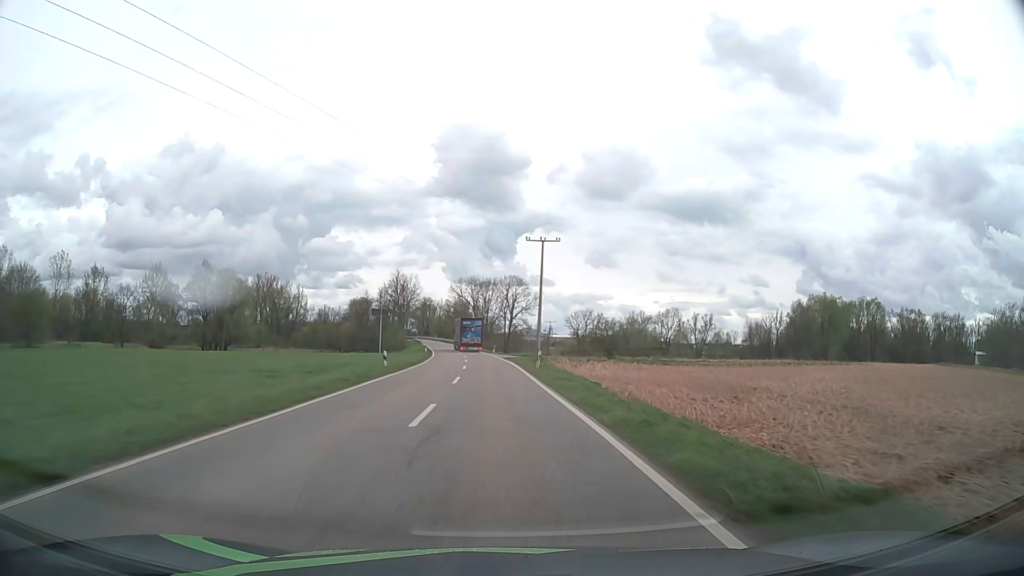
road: tertiary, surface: asphalt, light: Day
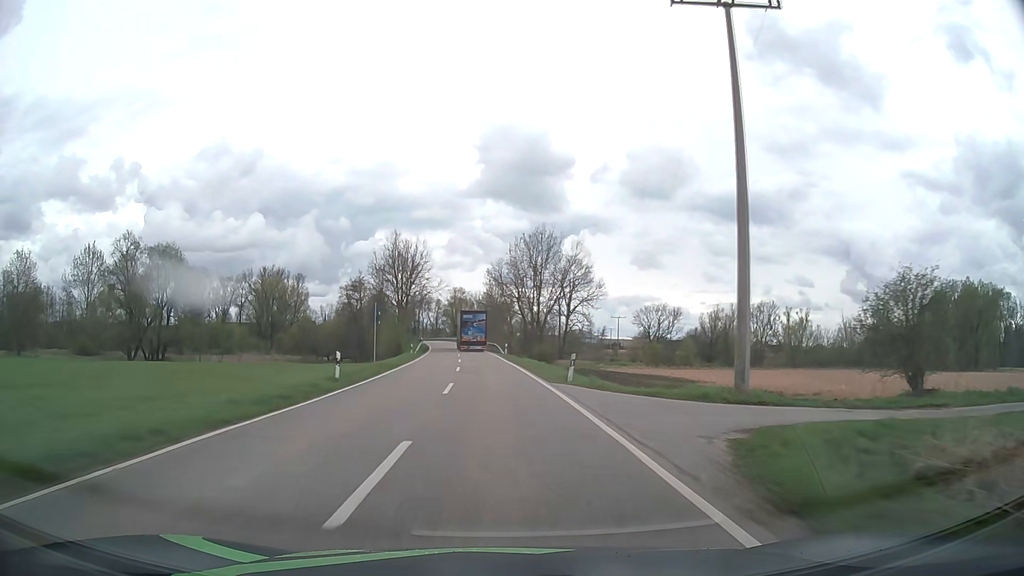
(-1.5, +54.2) m; -3°
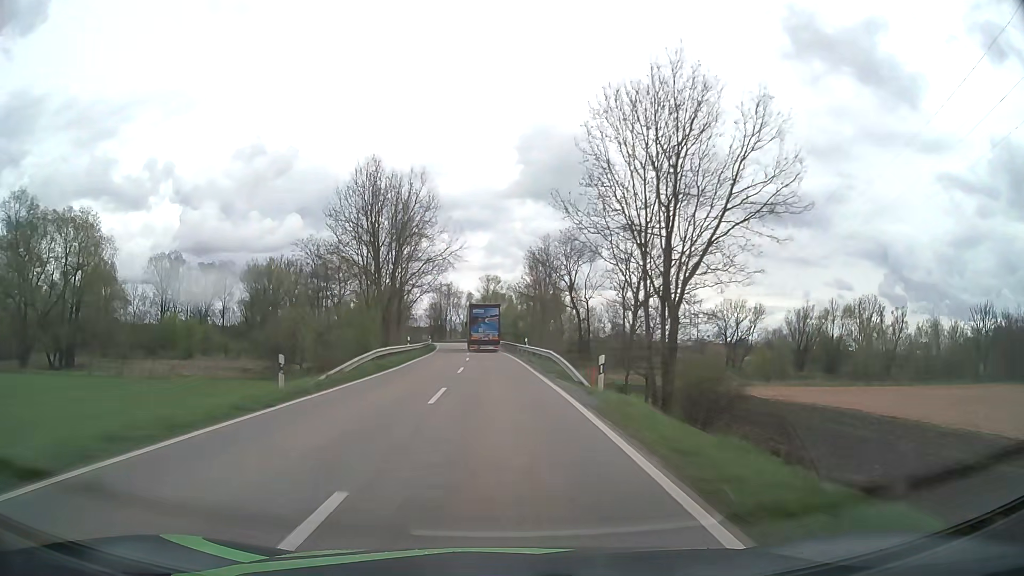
(-1.4, +39.6) m; -4°
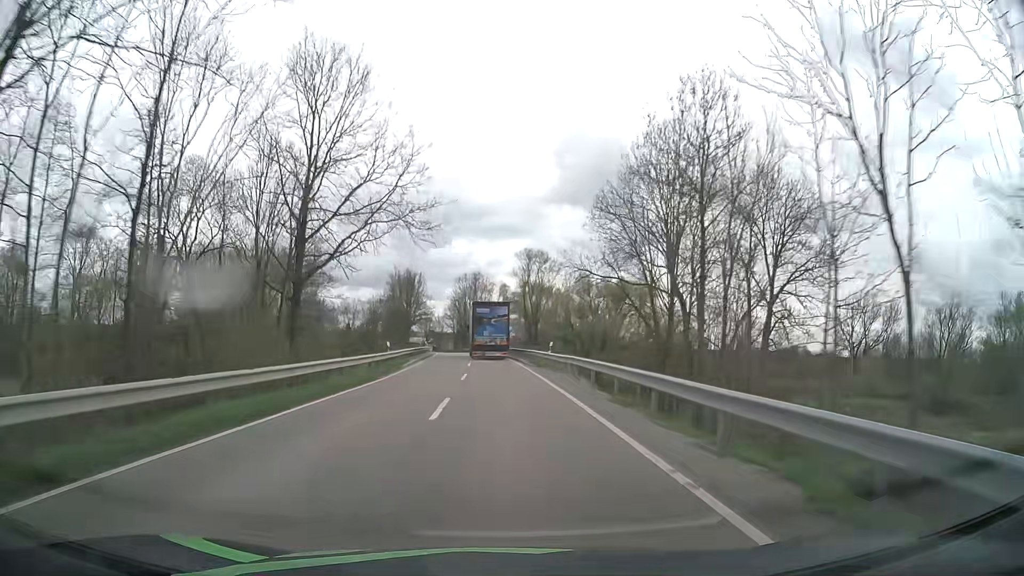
(-1.6, +50.1) m; -3°
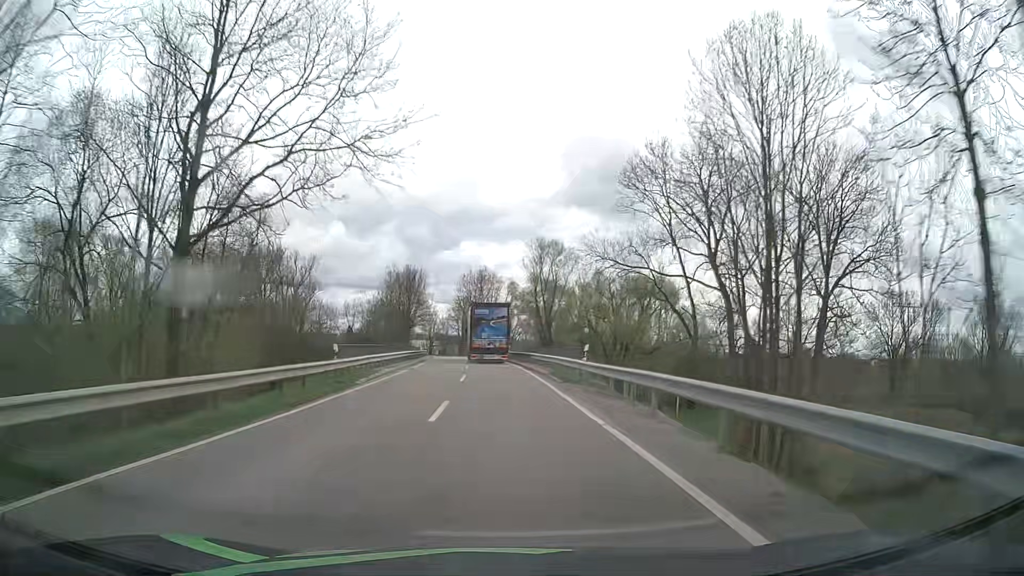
(-0.1, +12.0) m; -1°
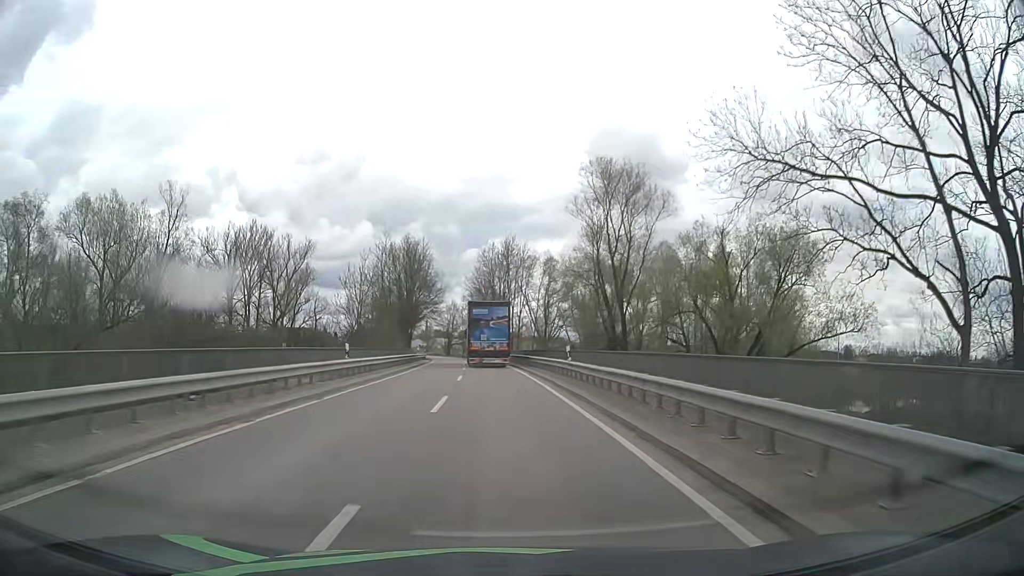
(-0.6, +34.6) m; -2°
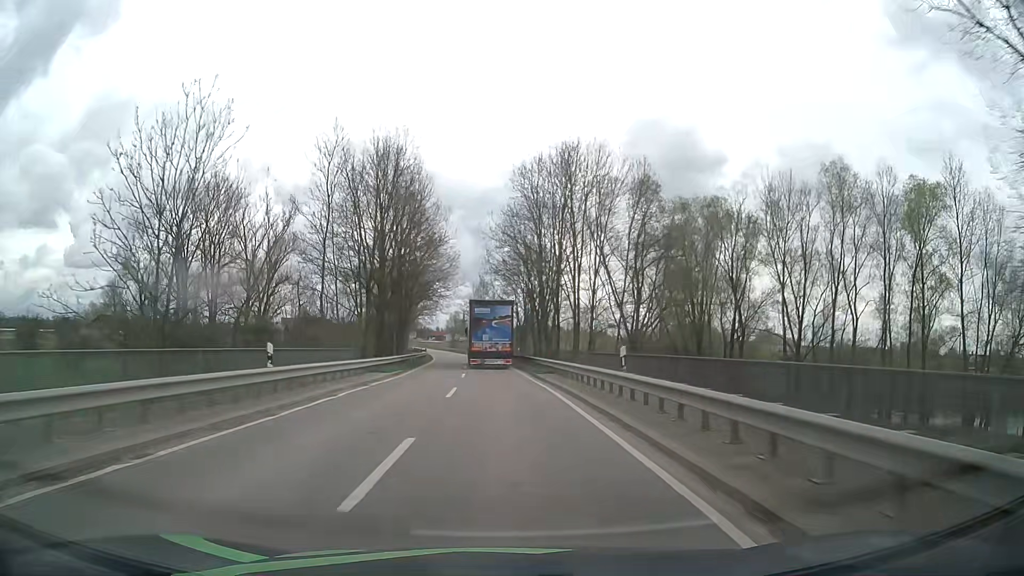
(-1.2, +44.1) m; -3°
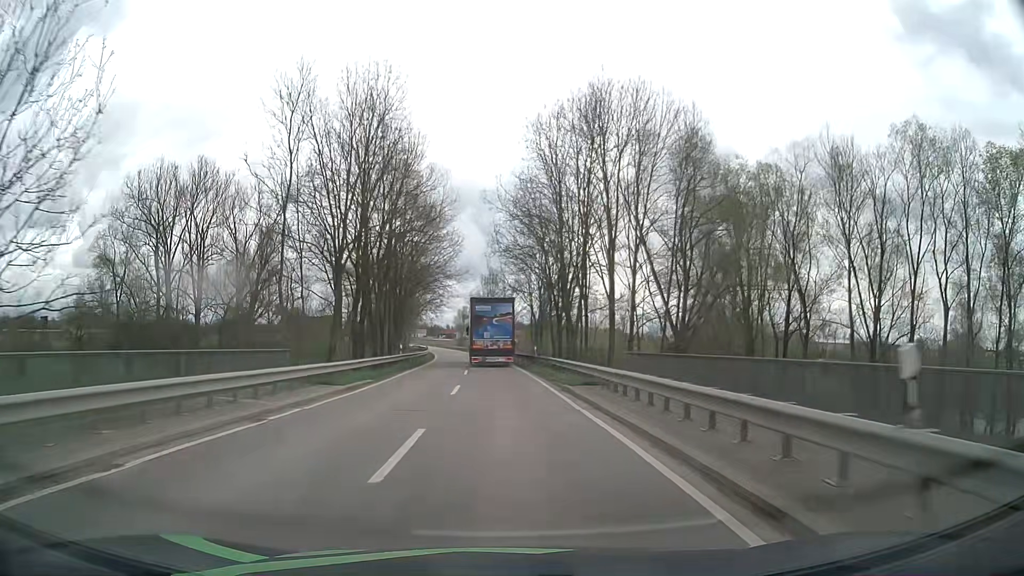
(-0.1, +11.0) m; -1°
(0, +10) (0, +20) (-1, +30) (-1, +40) (-2, +50) (-2, +60) (-3, +70) (-4, +80) (-5, +90) (-6, +100) m
